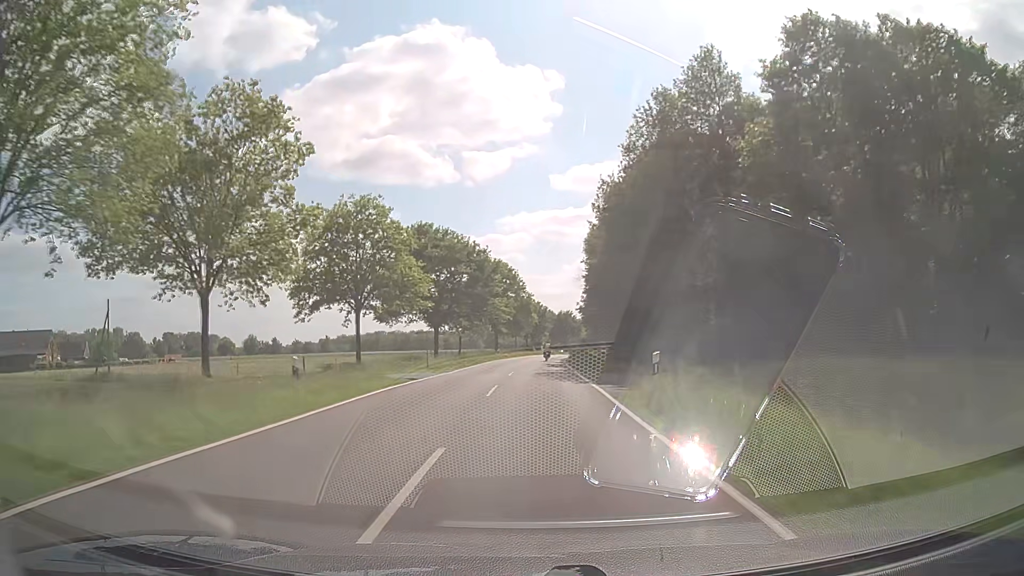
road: secondary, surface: asphalt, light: Day
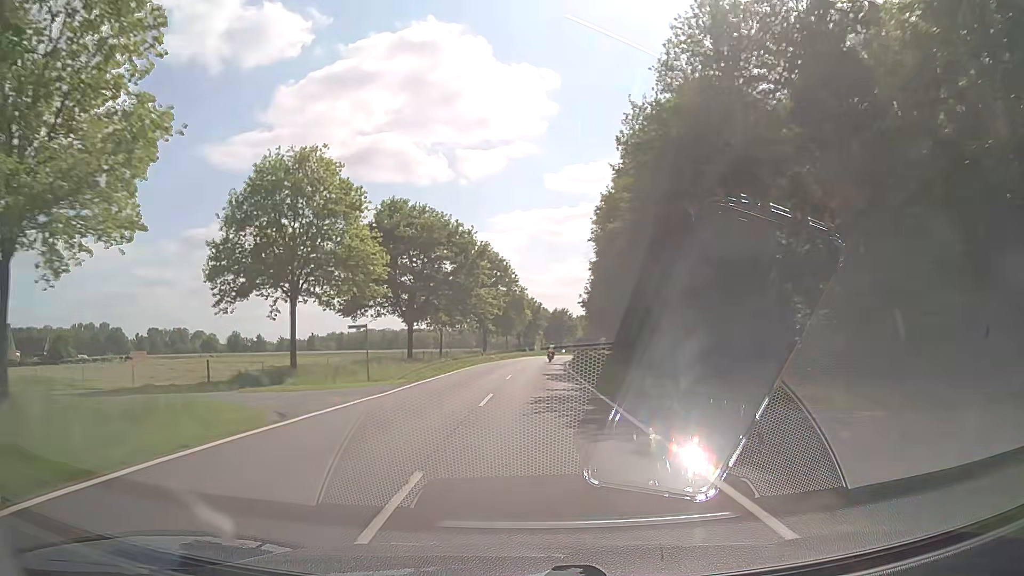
(0.0, +13.6) m; 0°
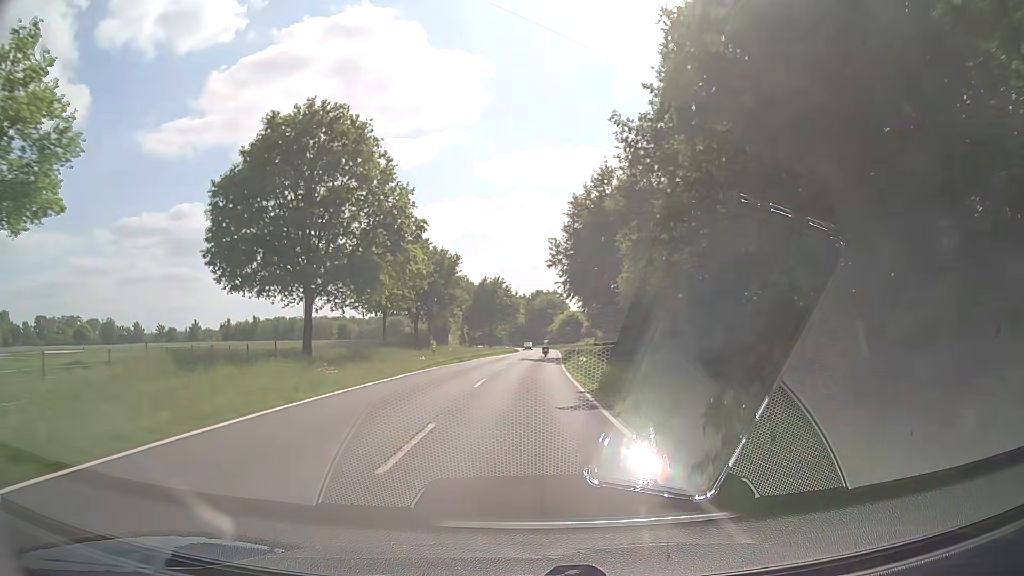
(+2.6, +68.2) m; +6°
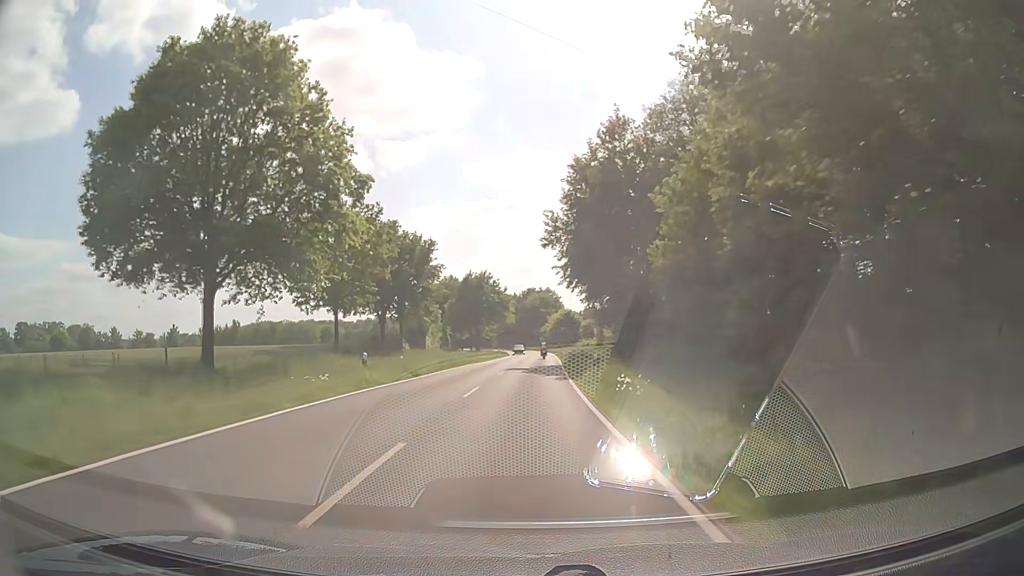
(+0.1, +13.9) m; 0°
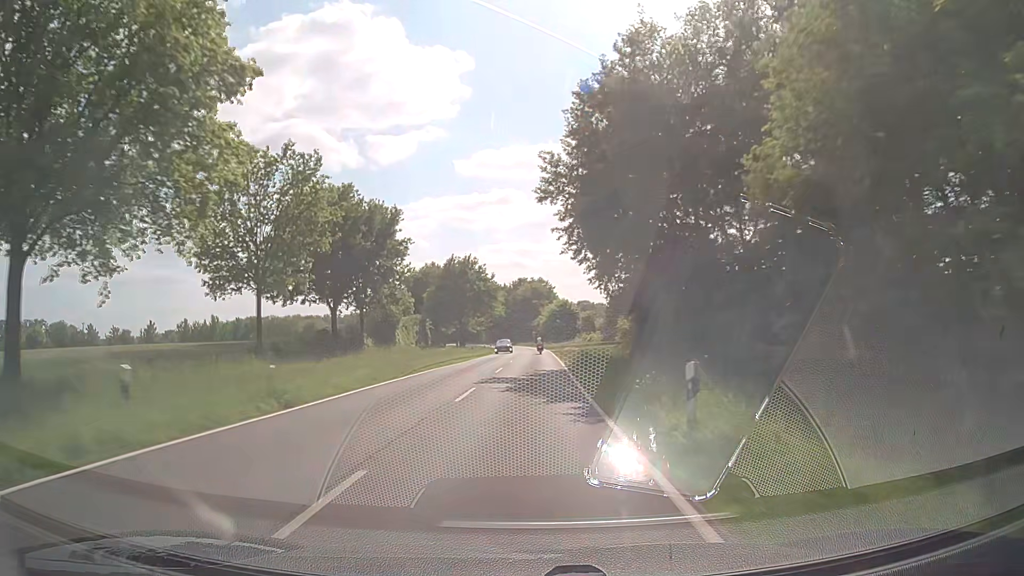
(+0.2, +13.9) m; +1°
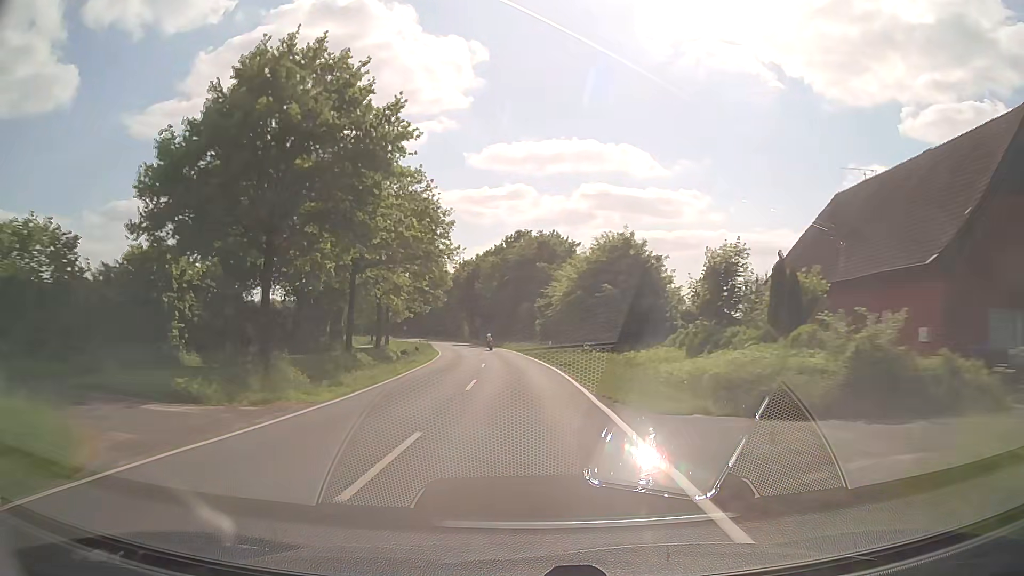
(+1.0, +69.5) m; 0°
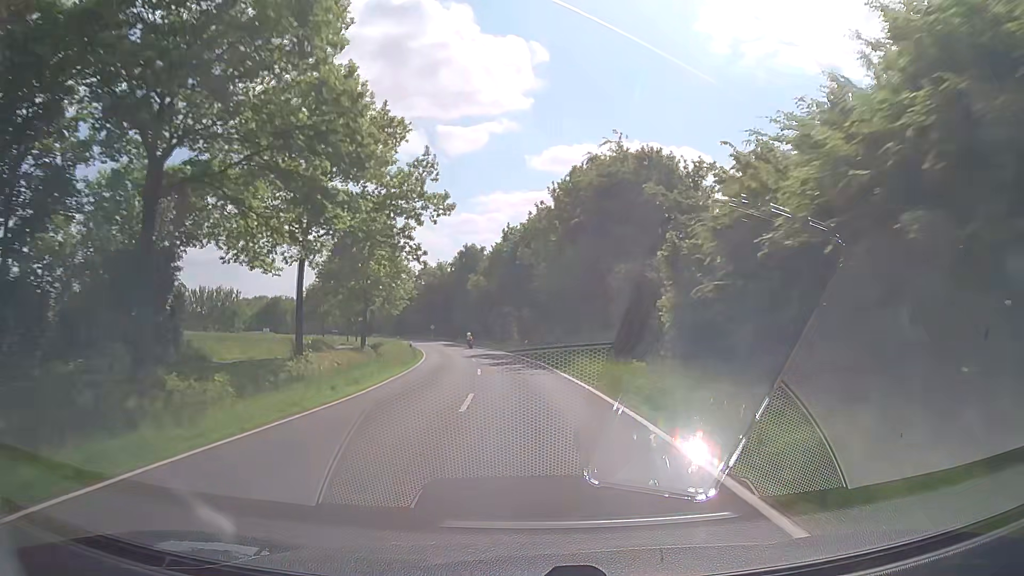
(-1.7, +41.5) m; -5°
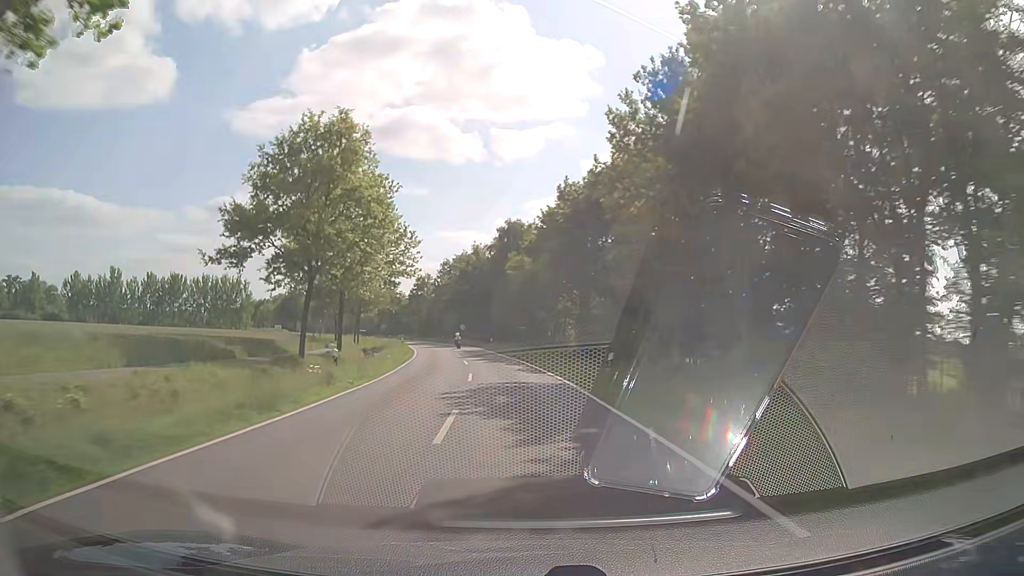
(-1.0, +27.6) m; -4°
(0, +10) (-1, +20) (-2, +30) (-3, +40) (-4, +50) (-6, +60) (-8, +69) (-11, +79) (-13, +89) (-16, +98) m
